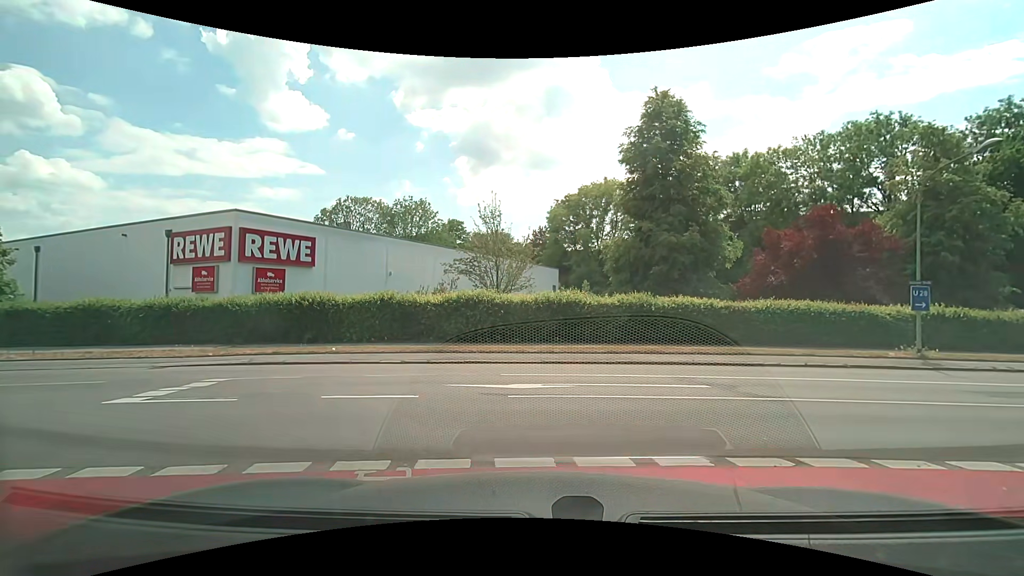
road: tertiary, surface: asphalt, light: Day
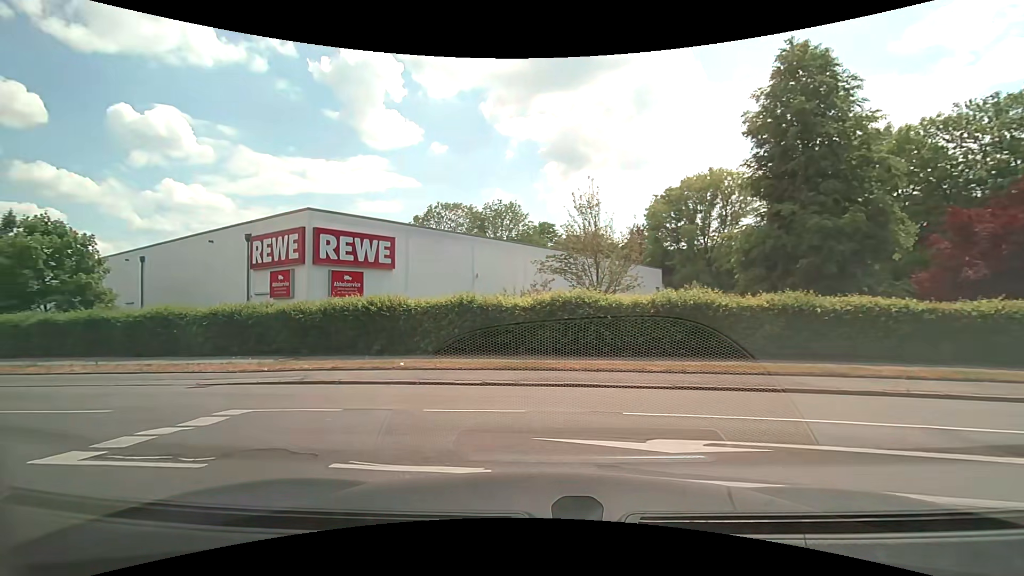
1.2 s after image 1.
(-0.2, +3.8) m; -10°
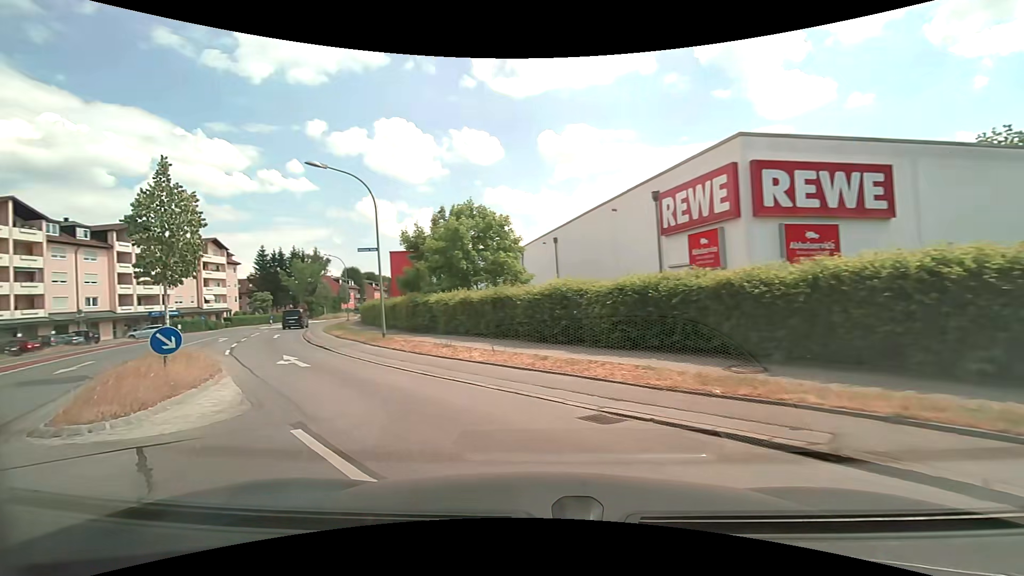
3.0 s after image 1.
(-2.8, +7.3) m; -42°
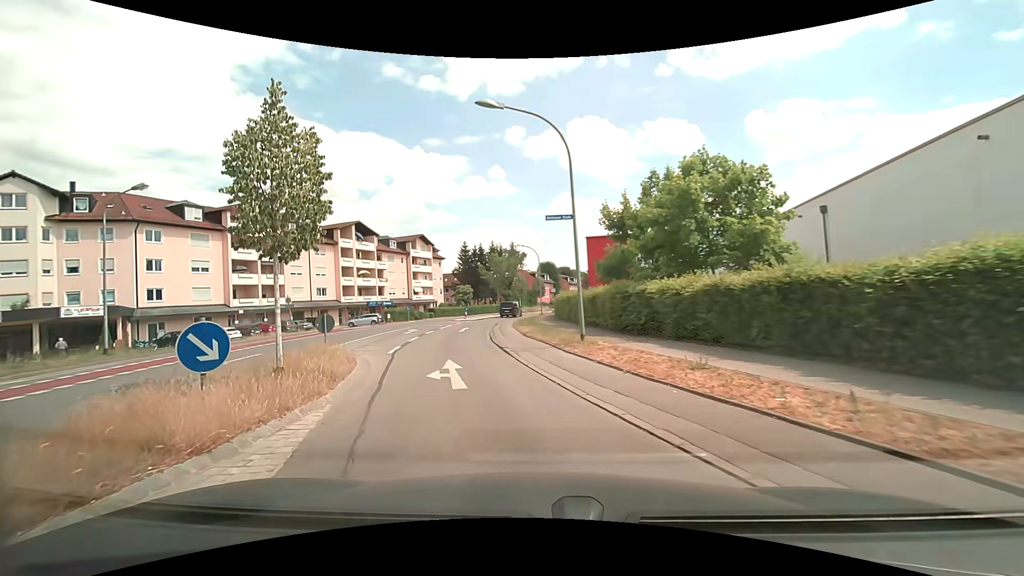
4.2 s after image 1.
(-1.5, +6.5) m; -23°
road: secondary
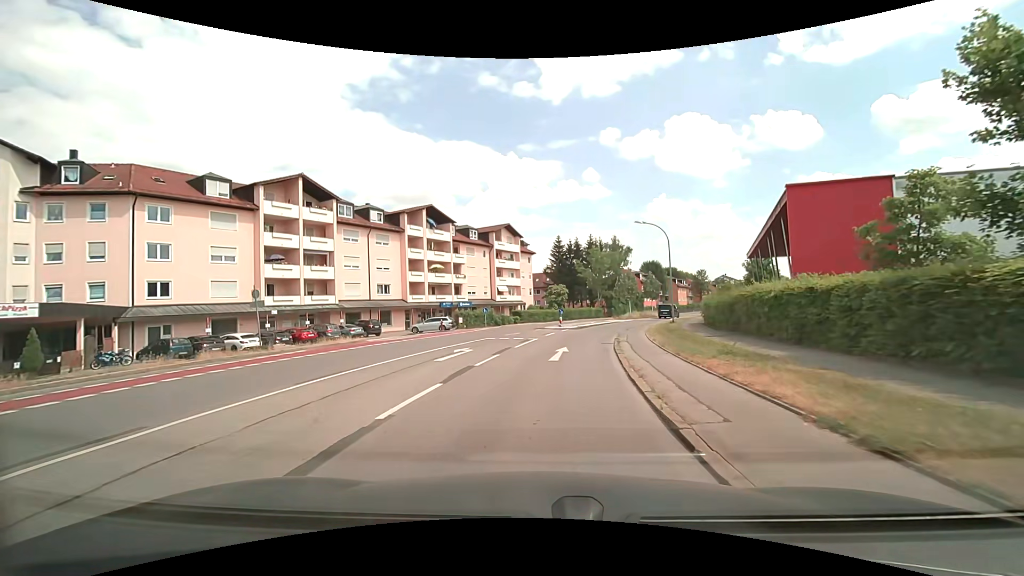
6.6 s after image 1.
(-2.1, +16.0) m; -11°
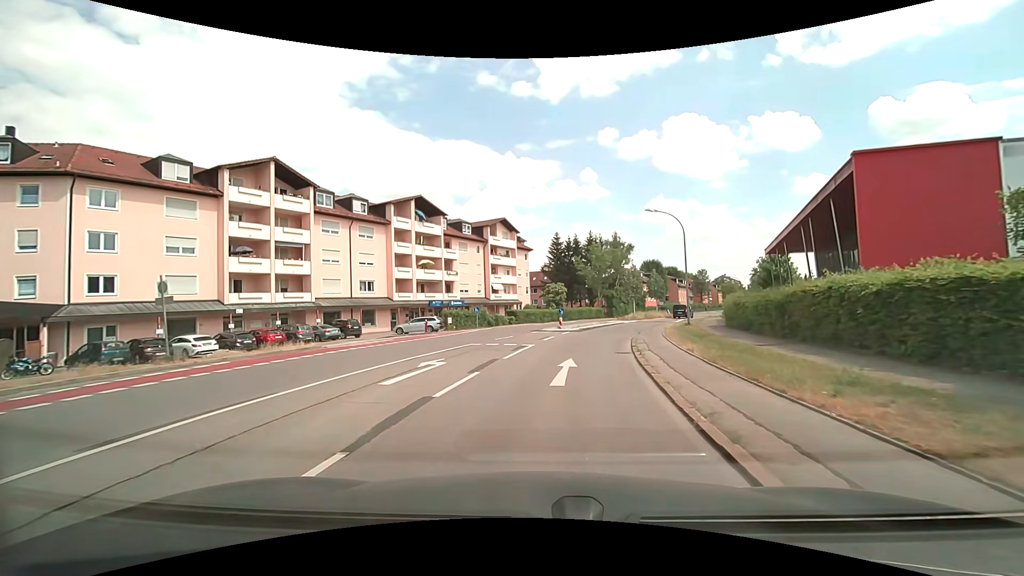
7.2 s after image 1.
(0.0, +4.6) m; 0°
